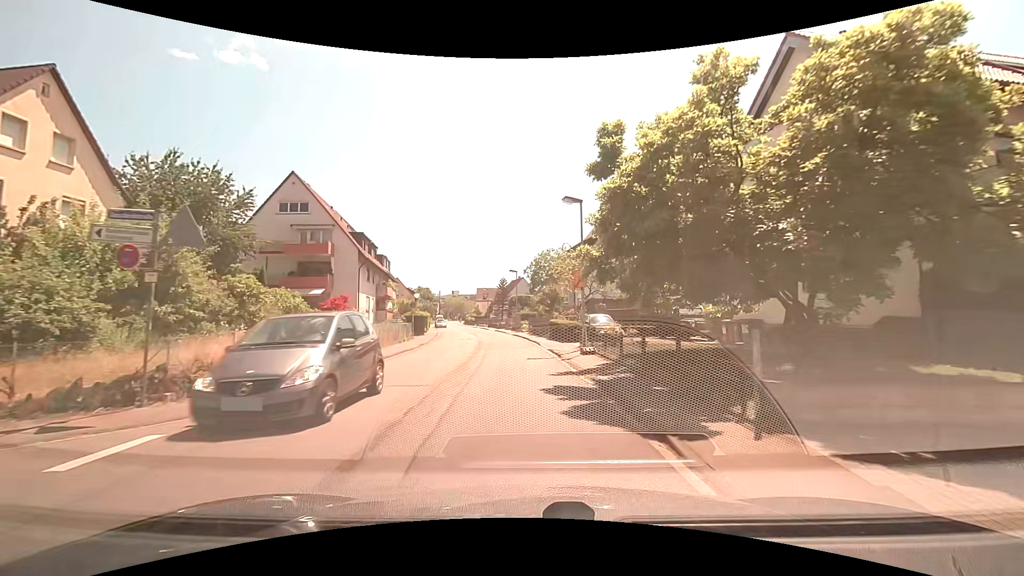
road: tertiary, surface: asphalt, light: Day
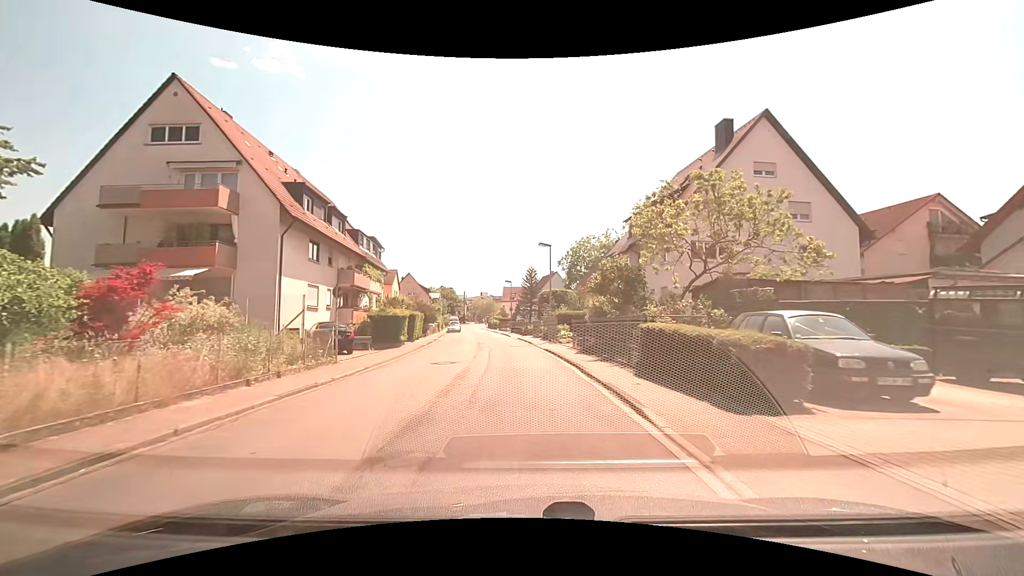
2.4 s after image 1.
(-0.7, +18.8) m; -3°
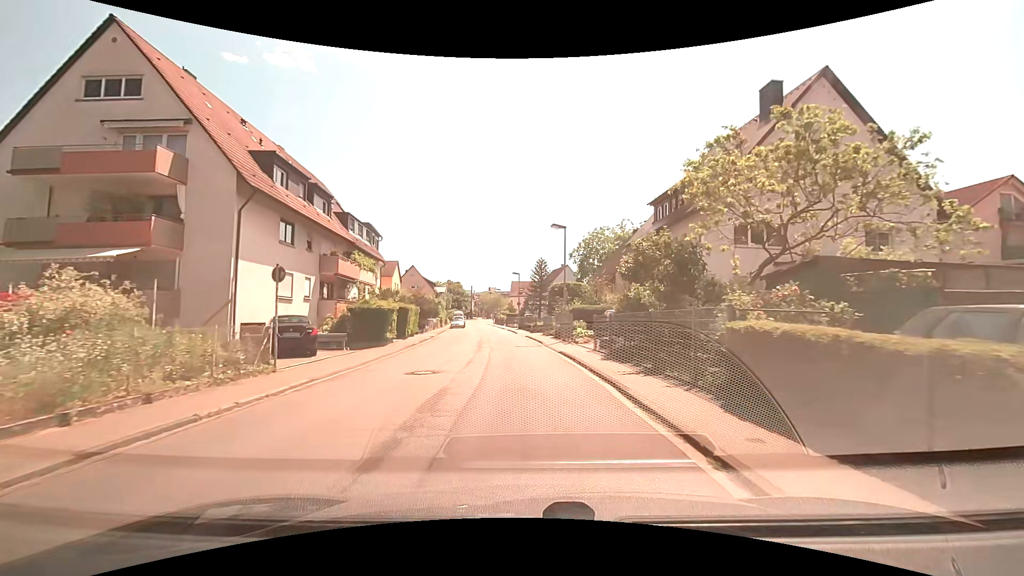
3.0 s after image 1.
(-0.1, +4.8) m; -2°
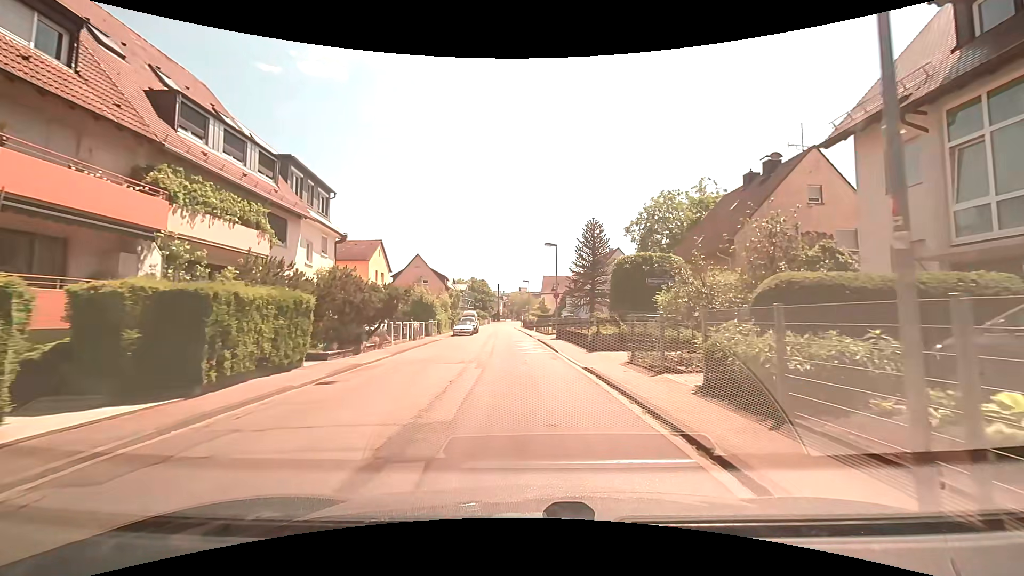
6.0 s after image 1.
(-0.6, +21.8) m; -3°
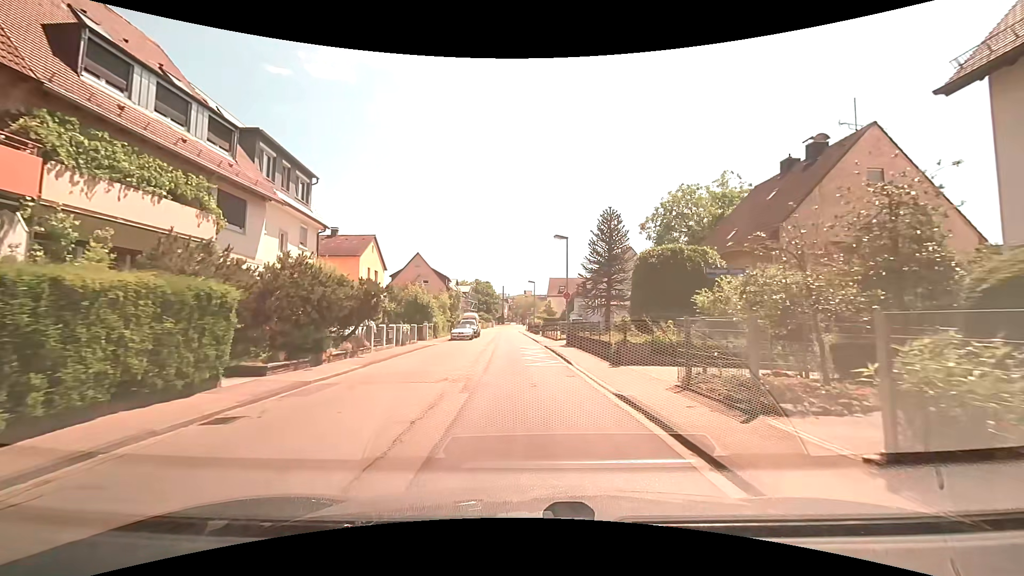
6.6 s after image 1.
(0.0, +4.2) m; -1°
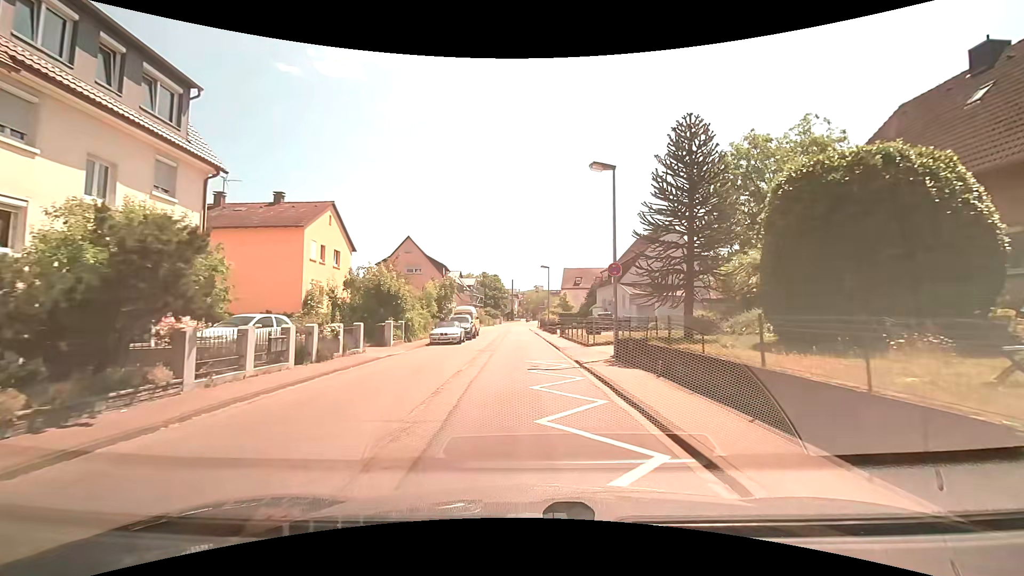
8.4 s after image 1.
(+0.1, +12.3) m; 0°
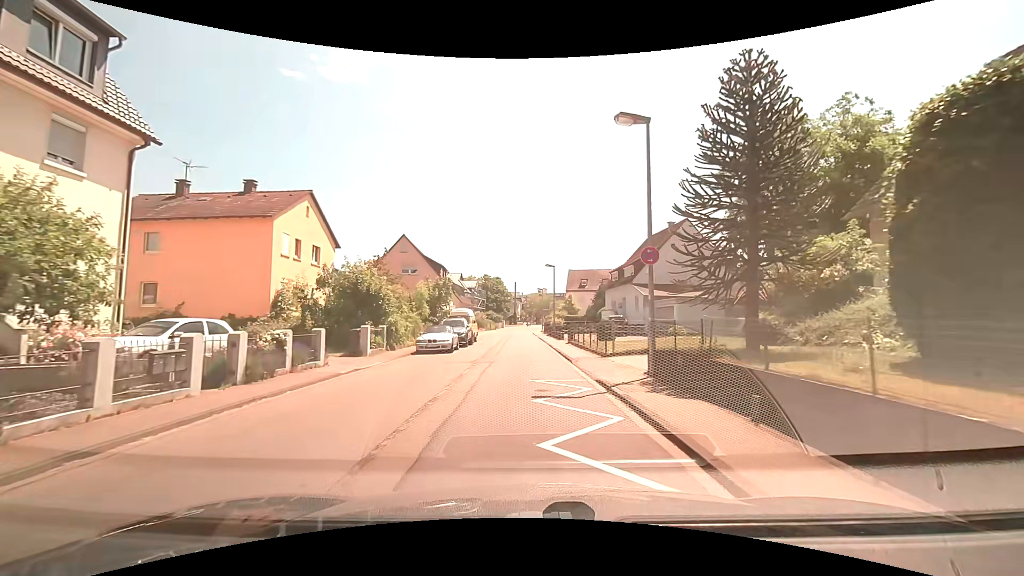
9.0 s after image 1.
(0.0, +4.1) m; -2°
